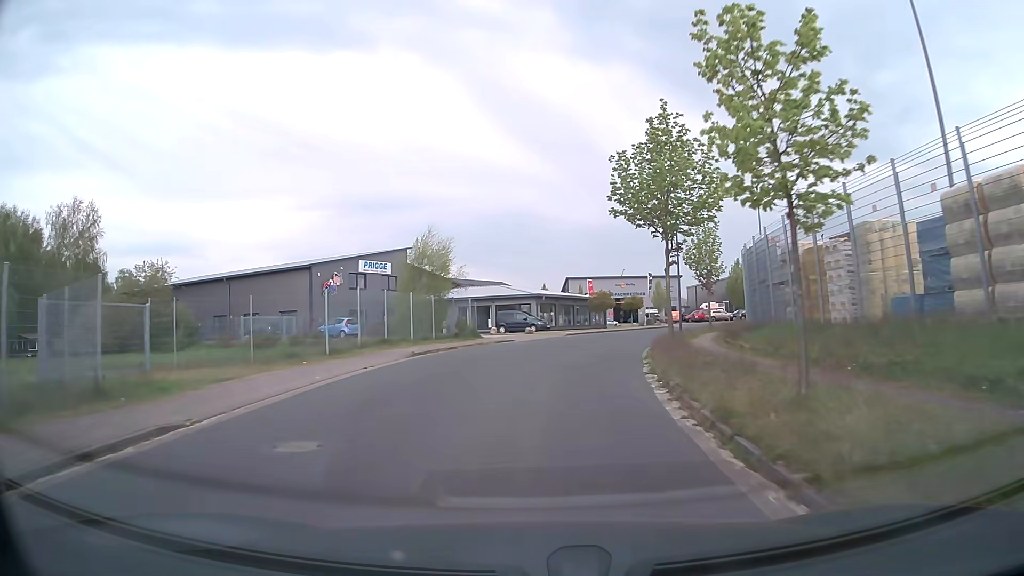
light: Day
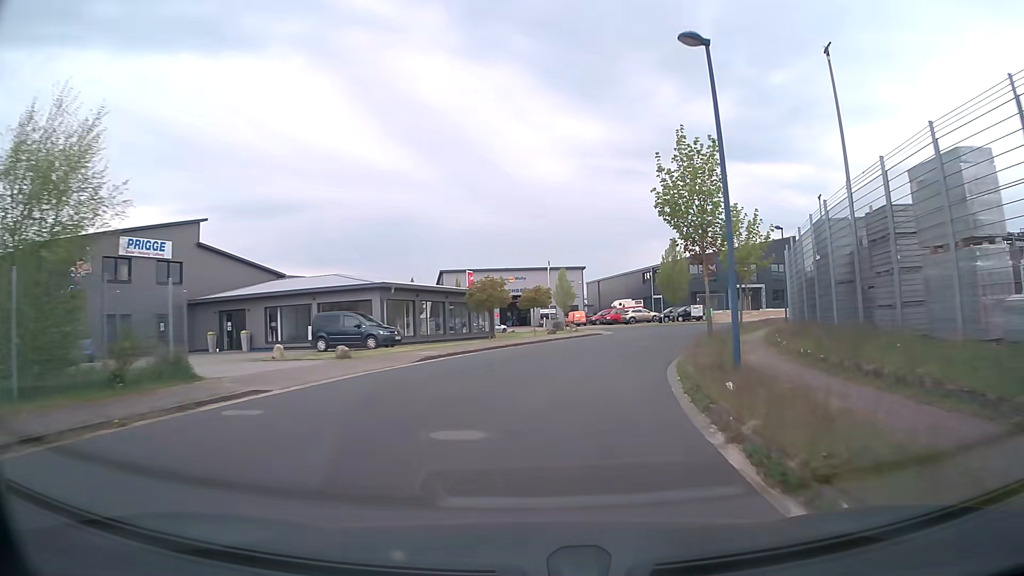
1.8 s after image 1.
(+1.7, +22.1) m; +10°
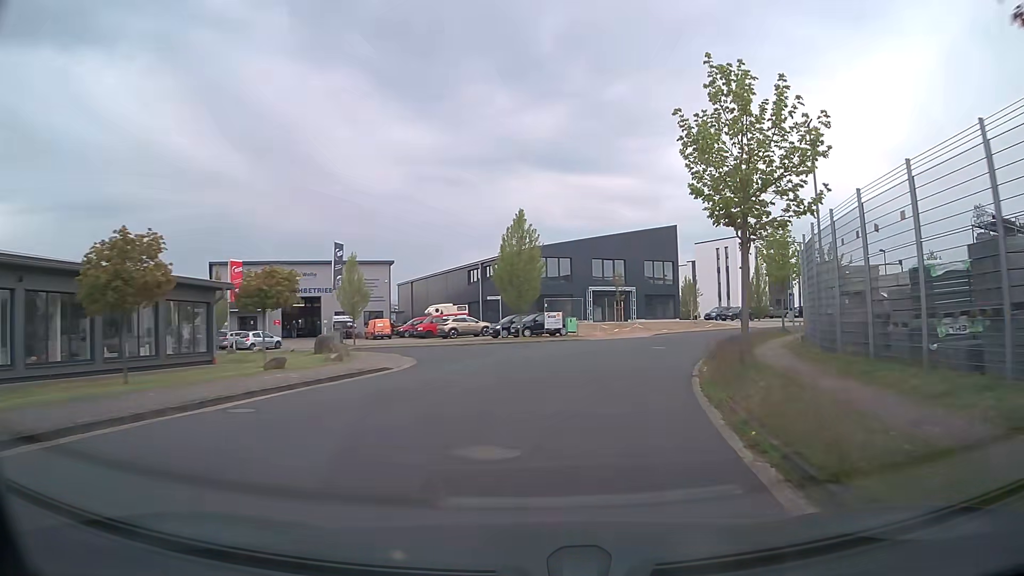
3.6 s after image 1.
(+2.6, +20.8) m; +15°
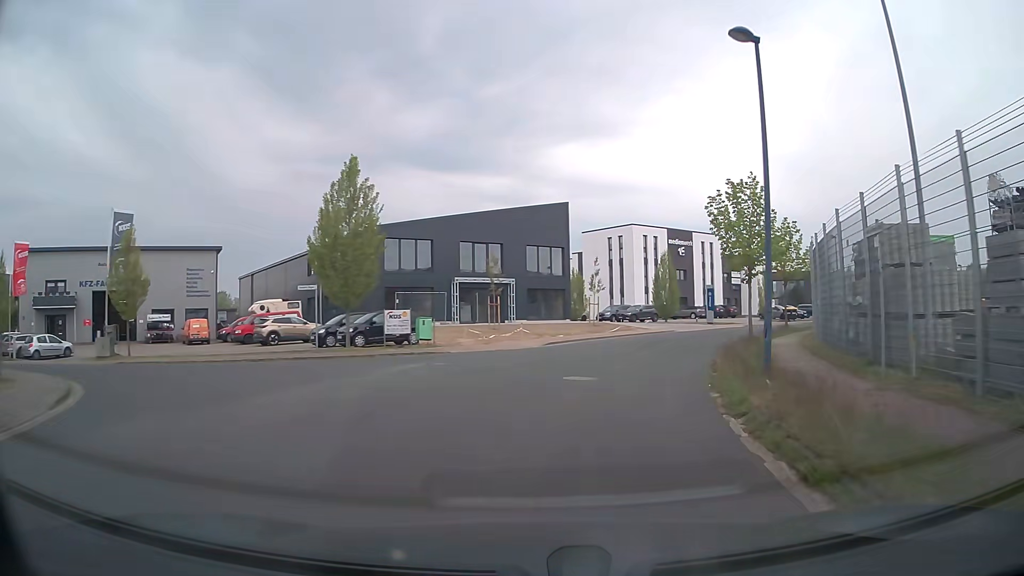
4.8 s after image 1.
(+1.2, +13.2) m; +11°
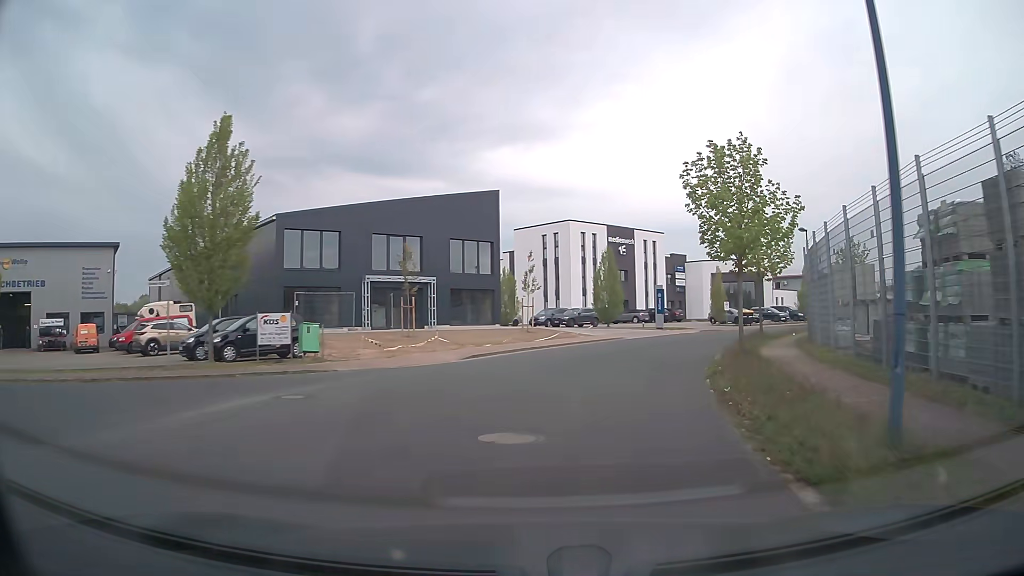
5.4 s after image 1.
(+0.3, +6.4) m; +5°
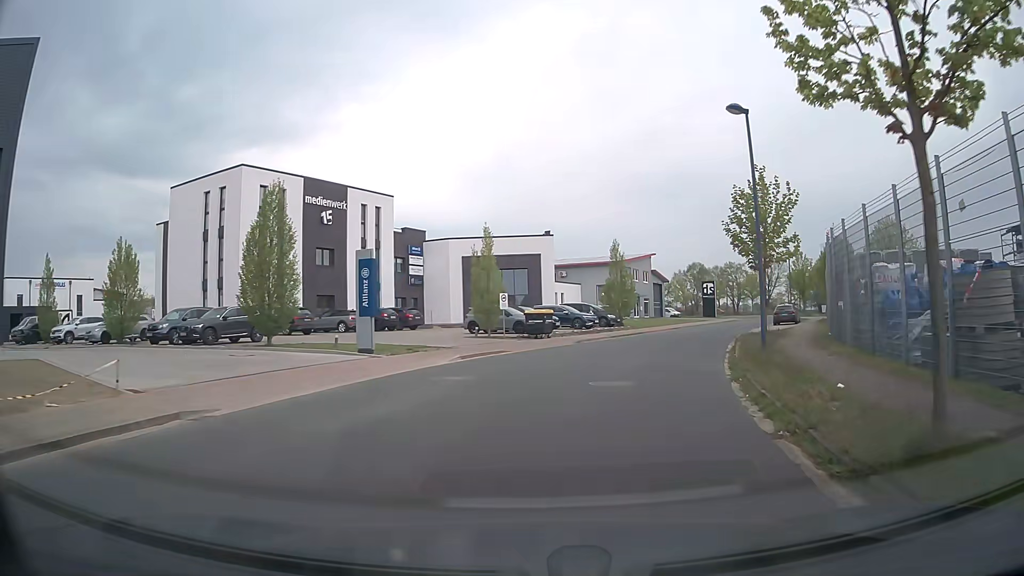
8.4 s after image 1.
(+5.4, +26.3) m; +22°
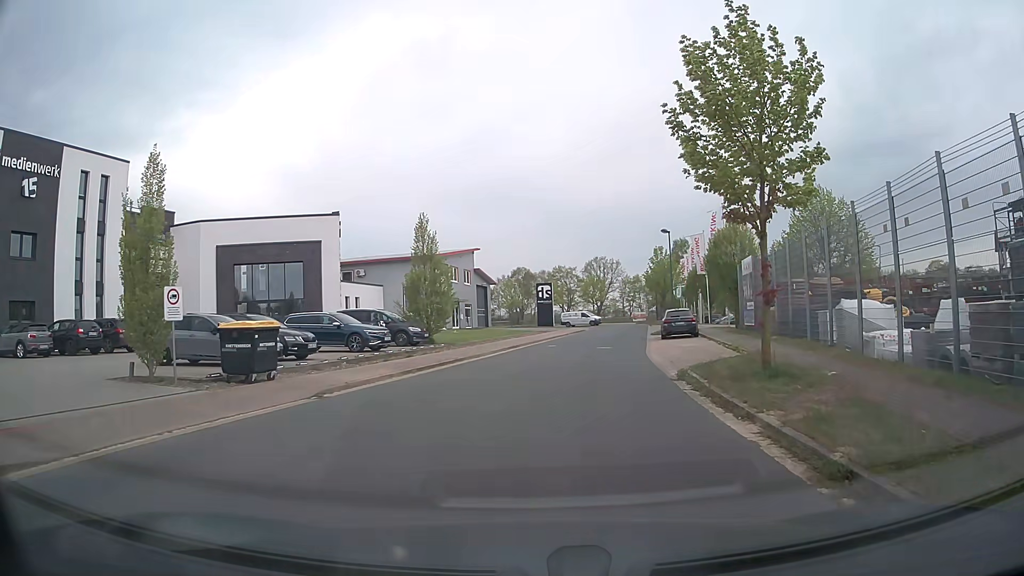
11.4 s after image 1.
(+2.2, +16.0) m; +16°
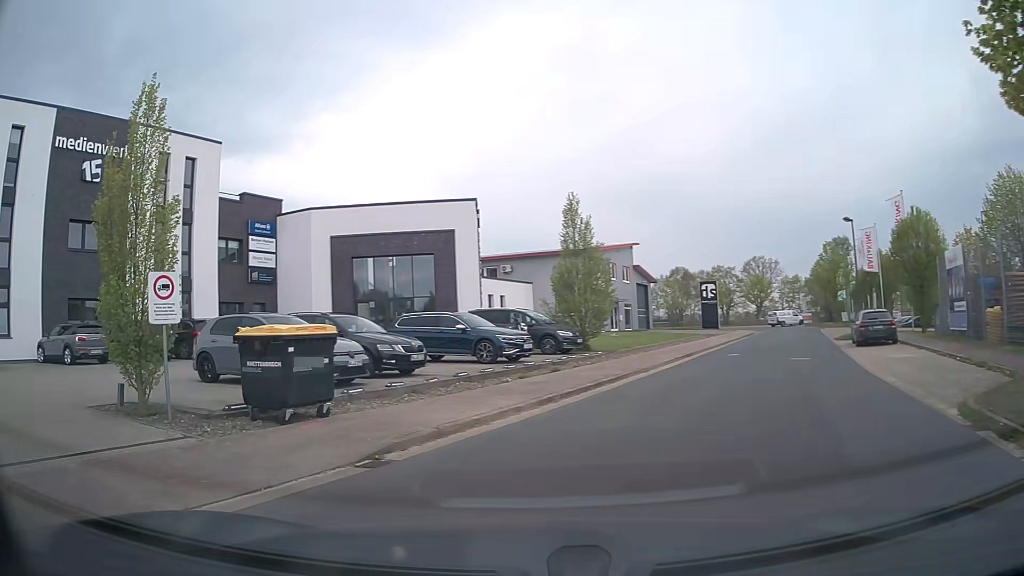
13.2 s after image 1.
(-0.3, +5.7) m; -14°
